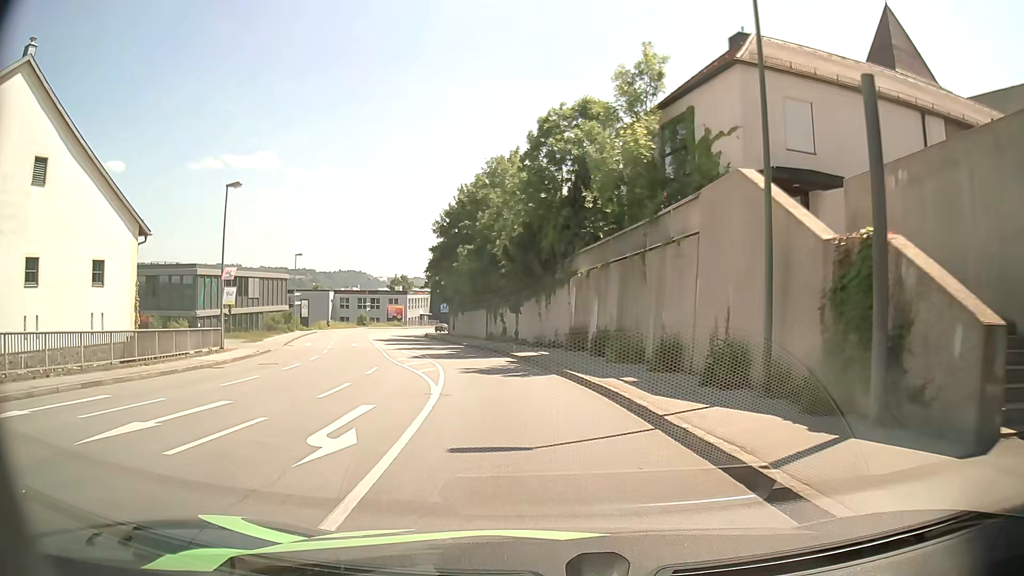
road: tertiary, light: Day
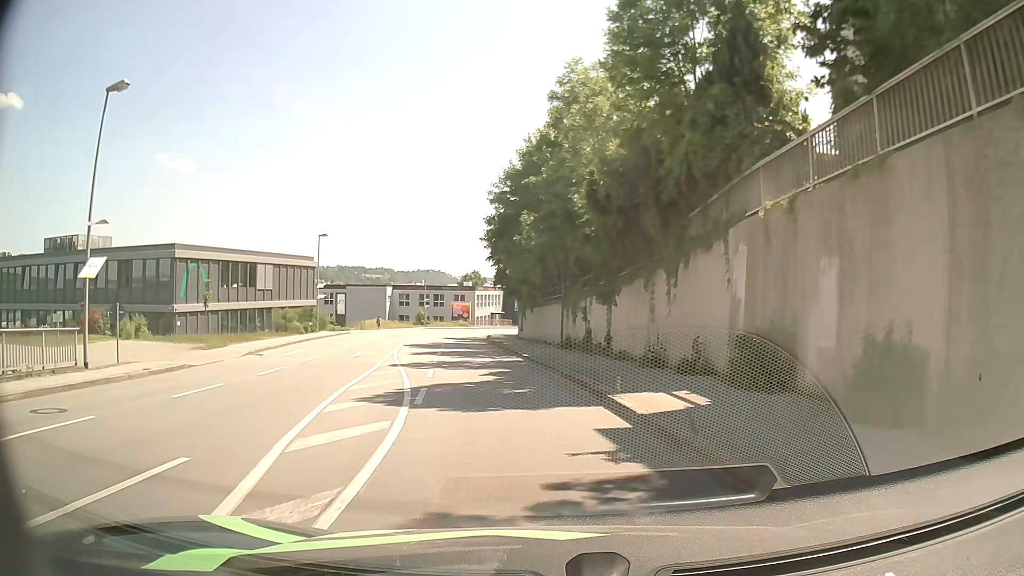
(-0.8, +15.7) m; -7°
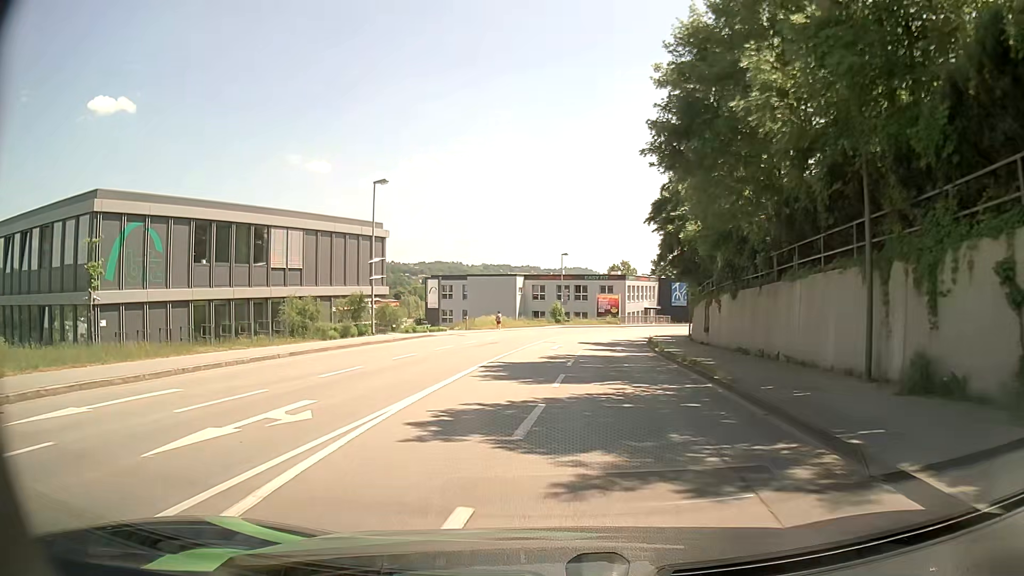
(-2.2, +21.7) m; -12°
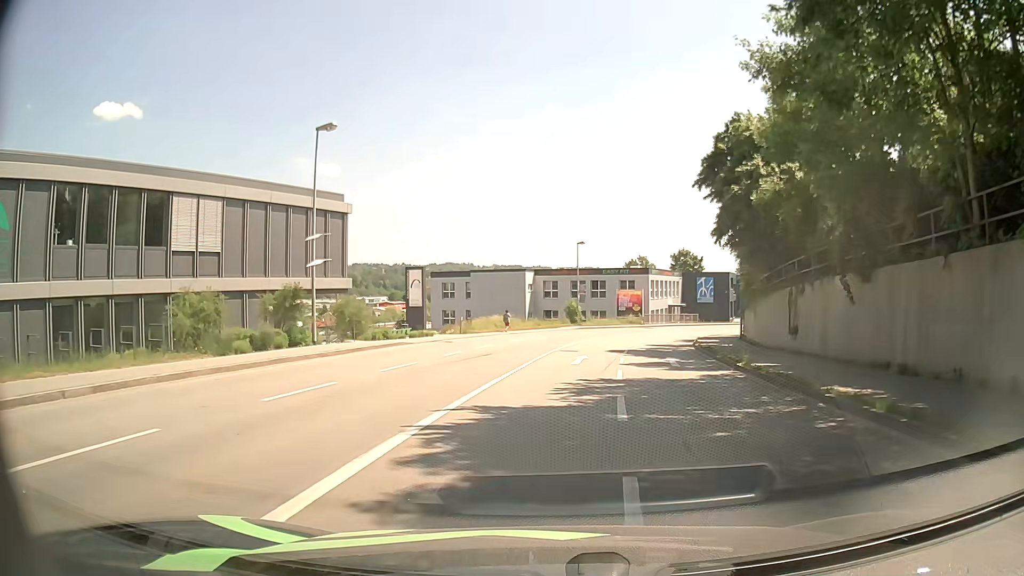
(-0.3, +10.9) m; -1°
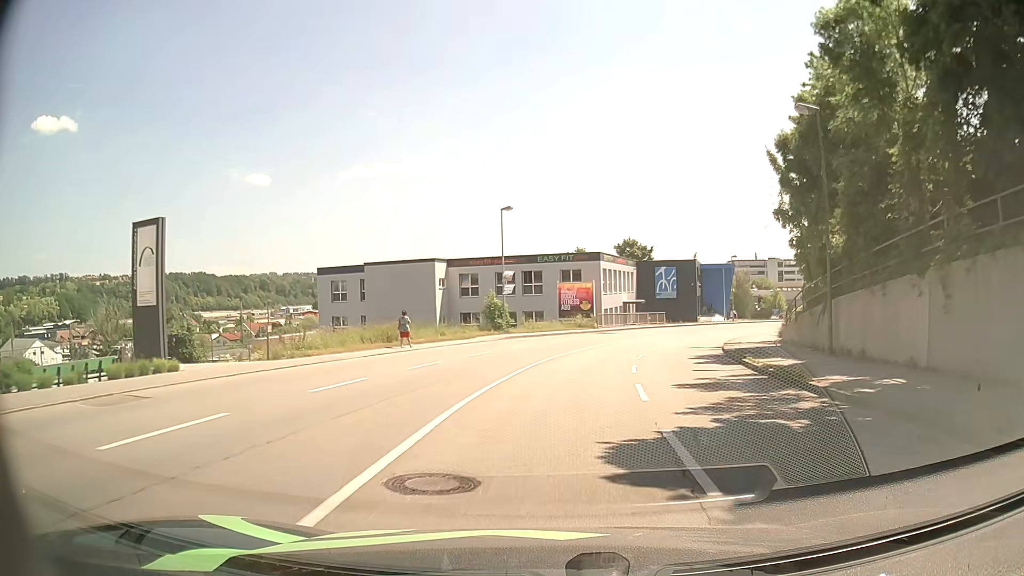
(+1.0, +21.7) m; +6°
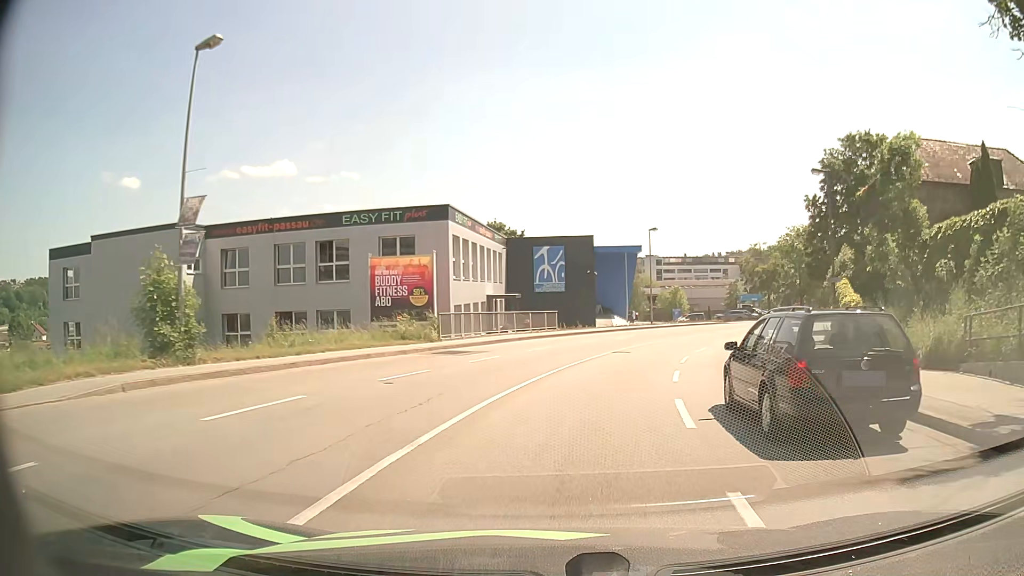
(+2.0, +27.1) m; +11°
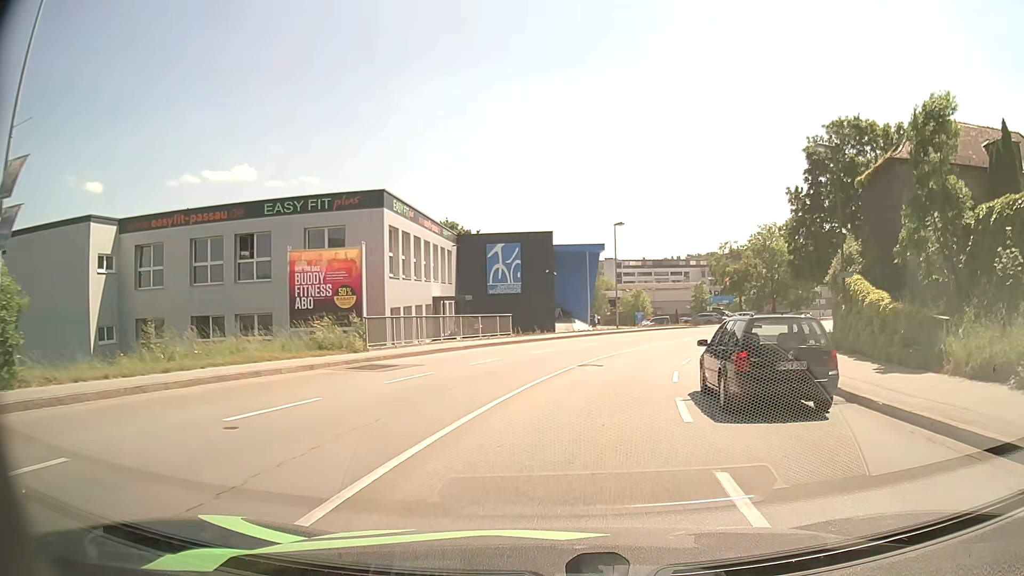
(+0.2, +5.3) m; +4°
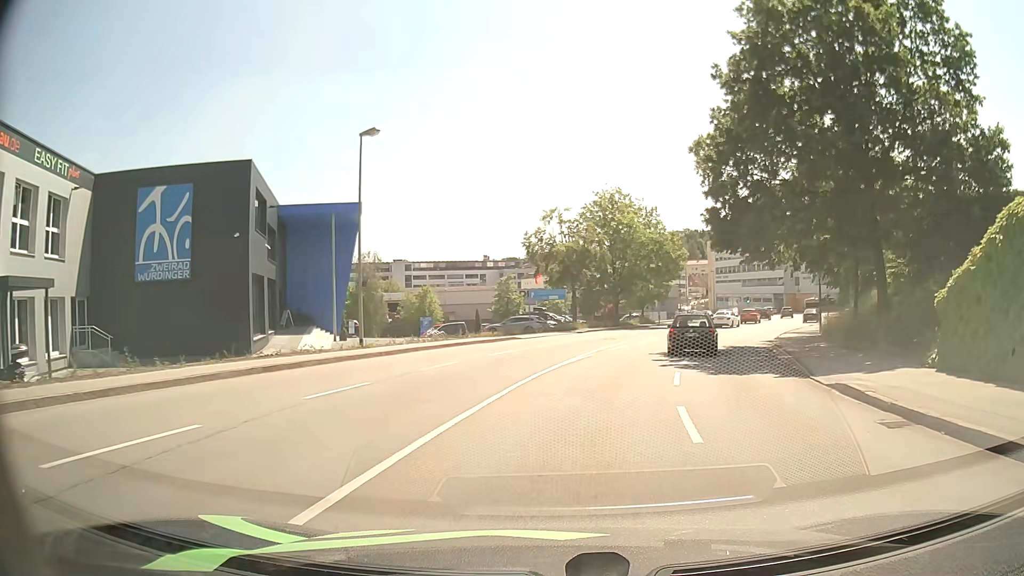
(+3.7, +25.8) m; +17°
(+1, +10) (+2, +20) (+5, +30) (+8, +39) (+11, +48) (+15, +58) (+19, +67) (+23, +76) (+27, +85) (+31, +94) m
